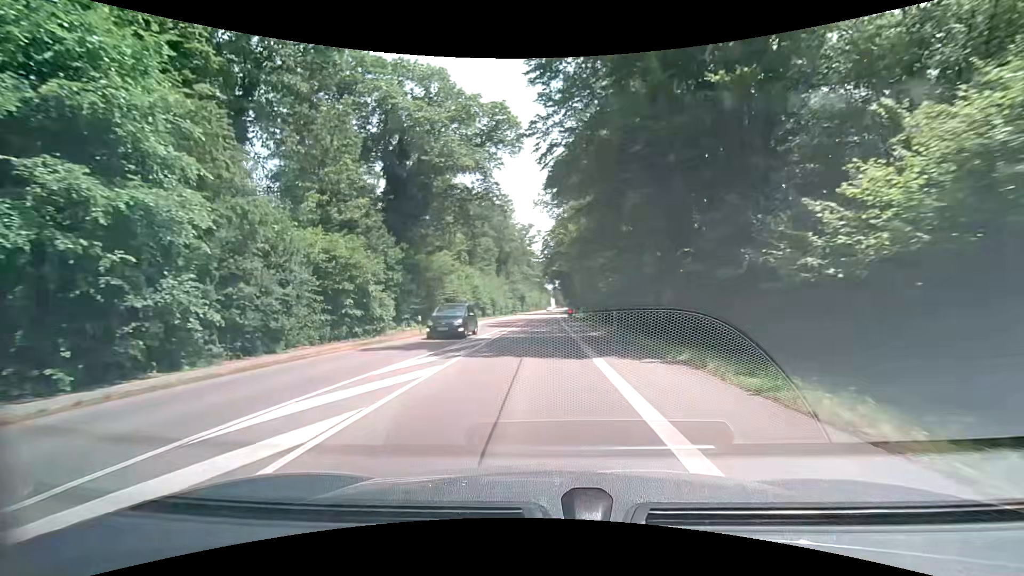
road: secondary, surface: asphalt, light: Day
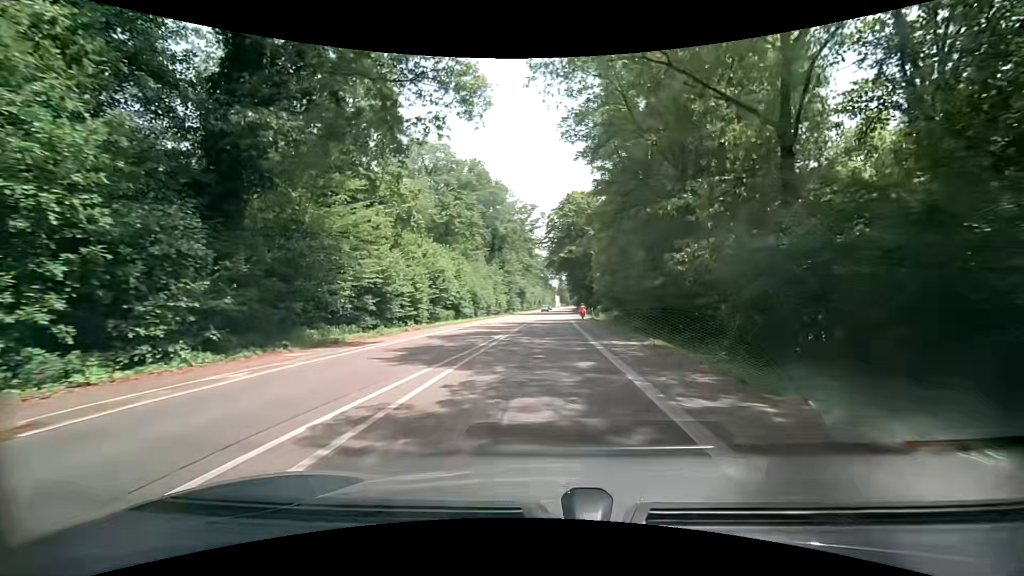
(-0.3, +23.6) m; -1°
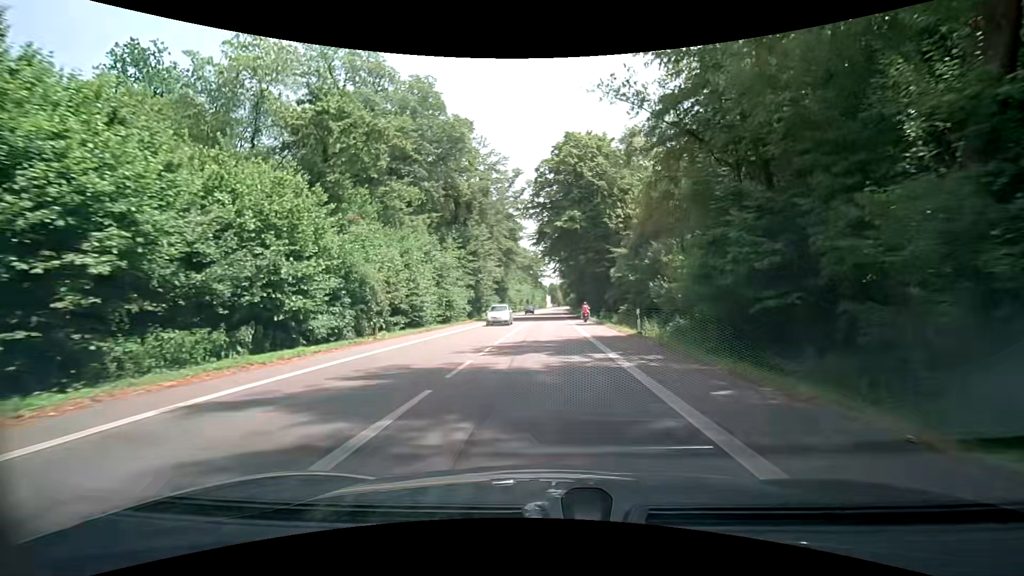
(+0.3, +30.7) m; +1°
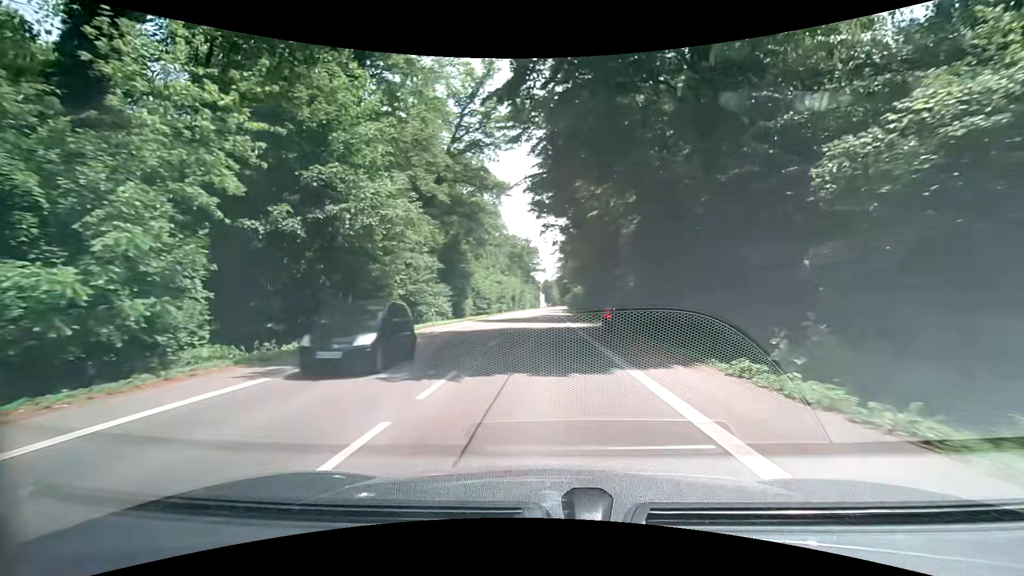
(0.0, +38.2) m; +1°
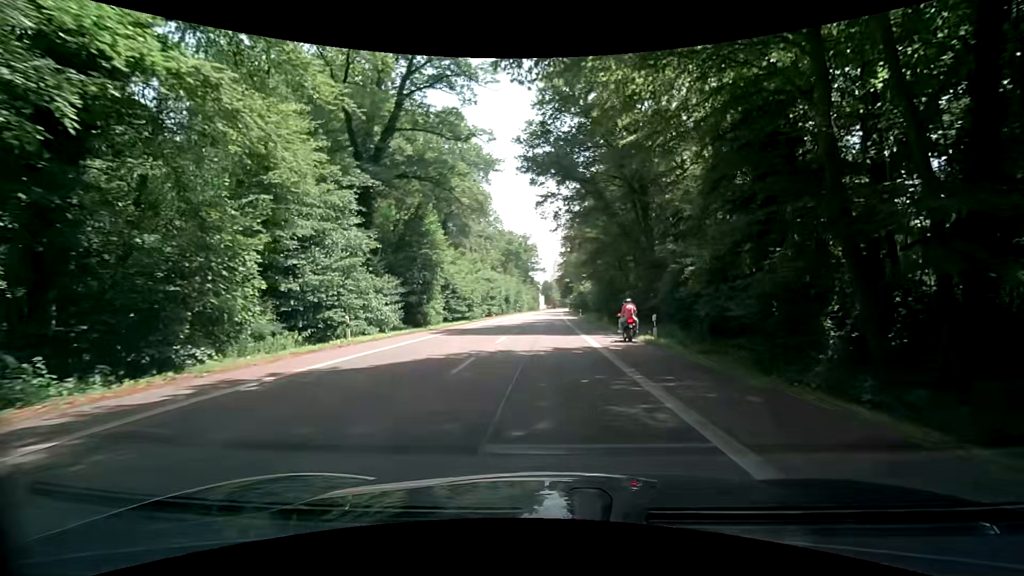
(+0.2, +15.2) m; +1°
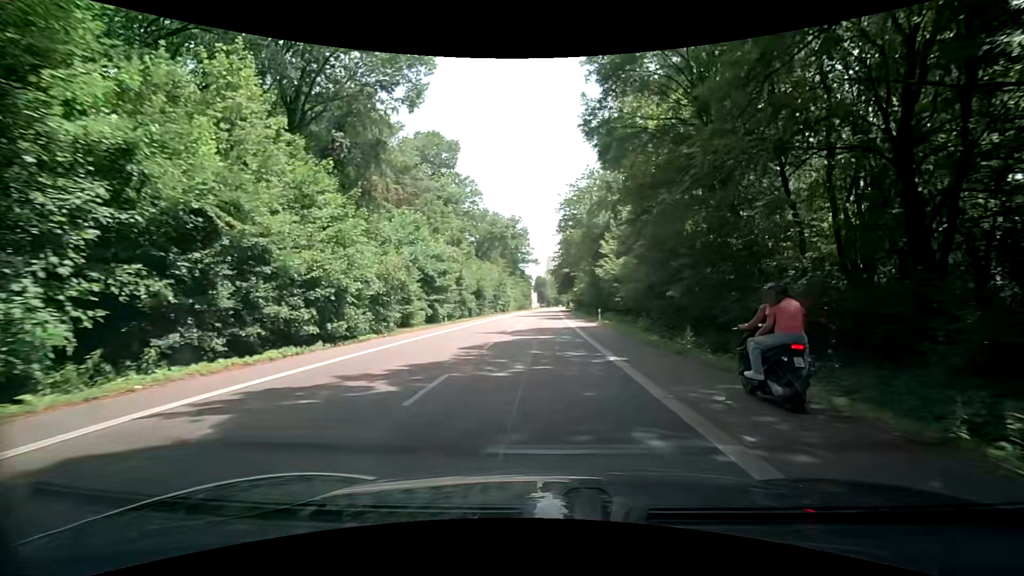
(-0.5, +30.5) m; -1°
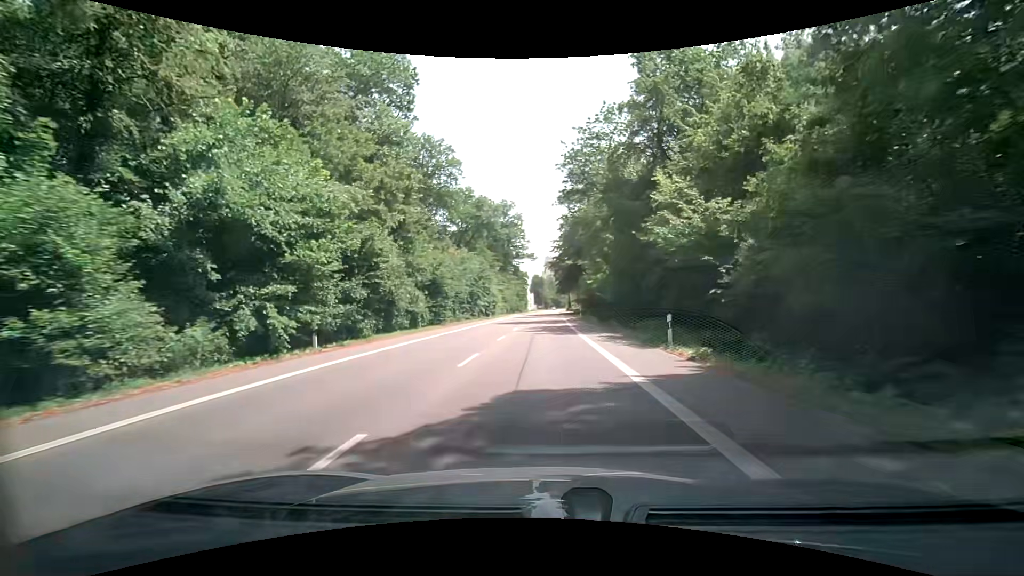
(+0.1, +22.4) m; 0°
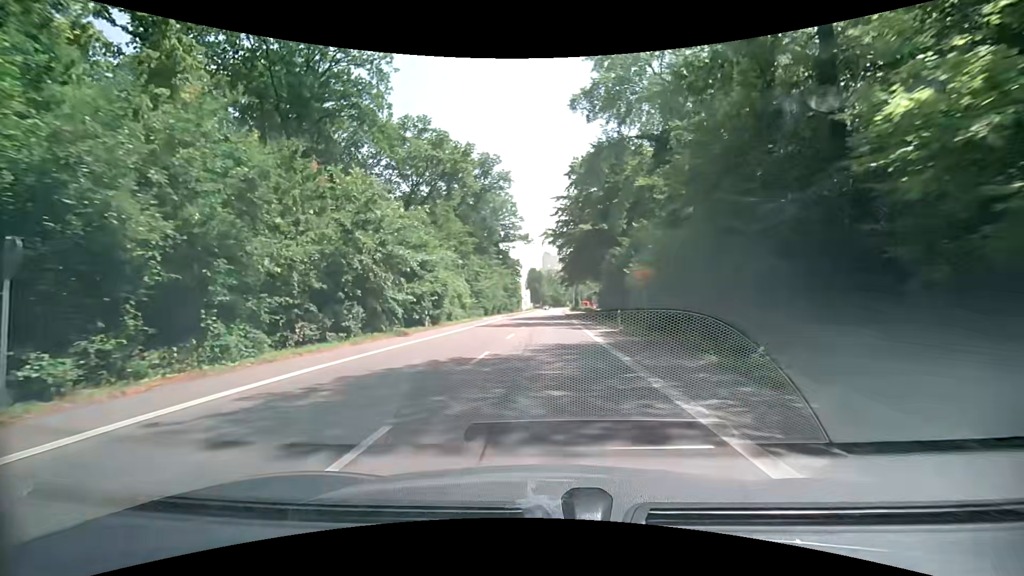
(+0.4, +35.6) m; +1°
(0, +10) (0, +20) (0, +30) (0, +40) (0, +50) (0, +60) (0, +70) (0, +80) (+1, +90) (+1, +100) m
